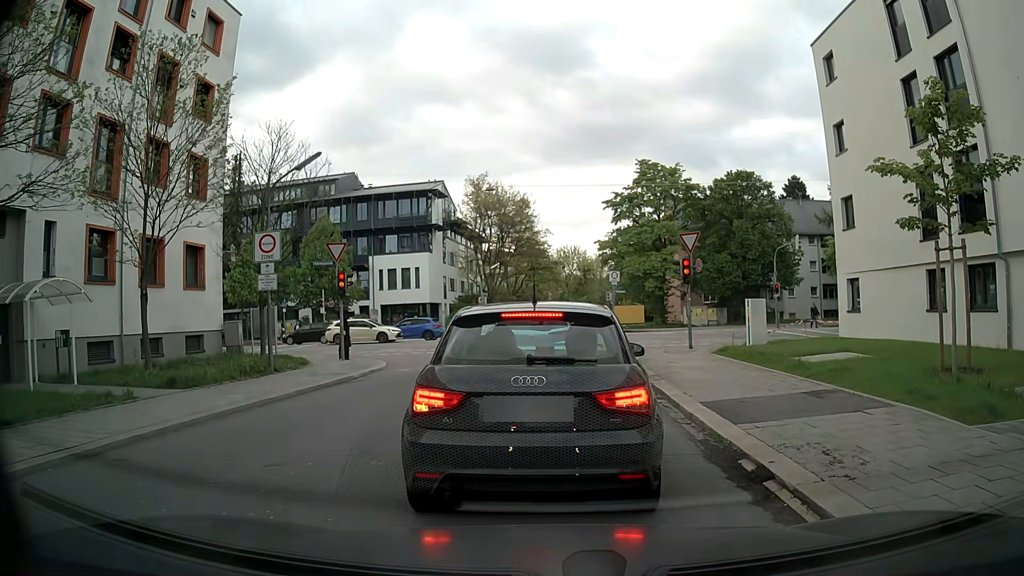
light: Day
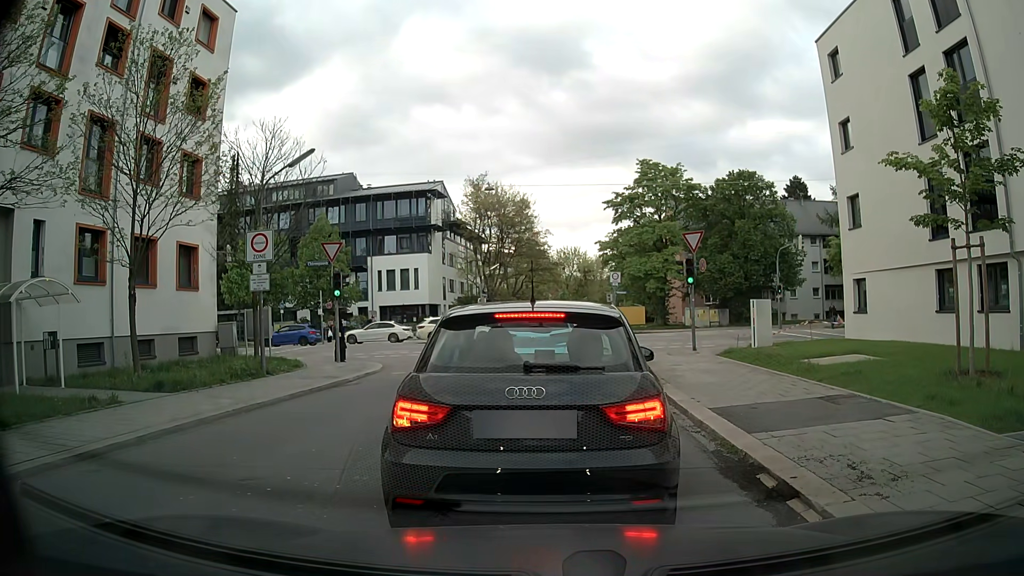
(0.0, +0.5) m; 0°
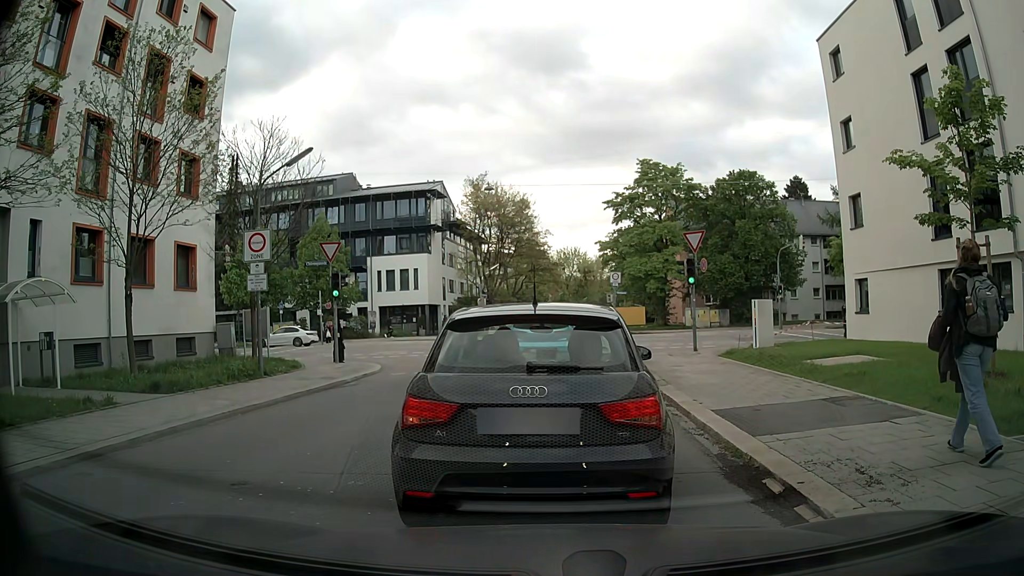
(0.0, +0.2) m; 0°
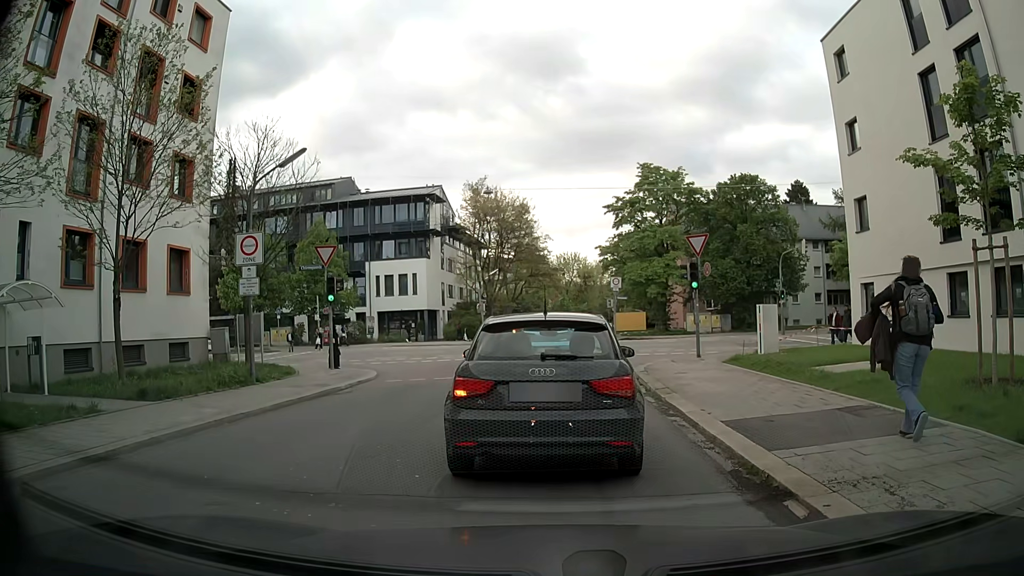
(0.0, +0.6) m; 0°
(0, +10) (0, +20) (-1, +30) (-4, +39) (-12, +45) (-22, +46) (-32, +46) (-42, +47) (-52, +47) (-62, +48) m
